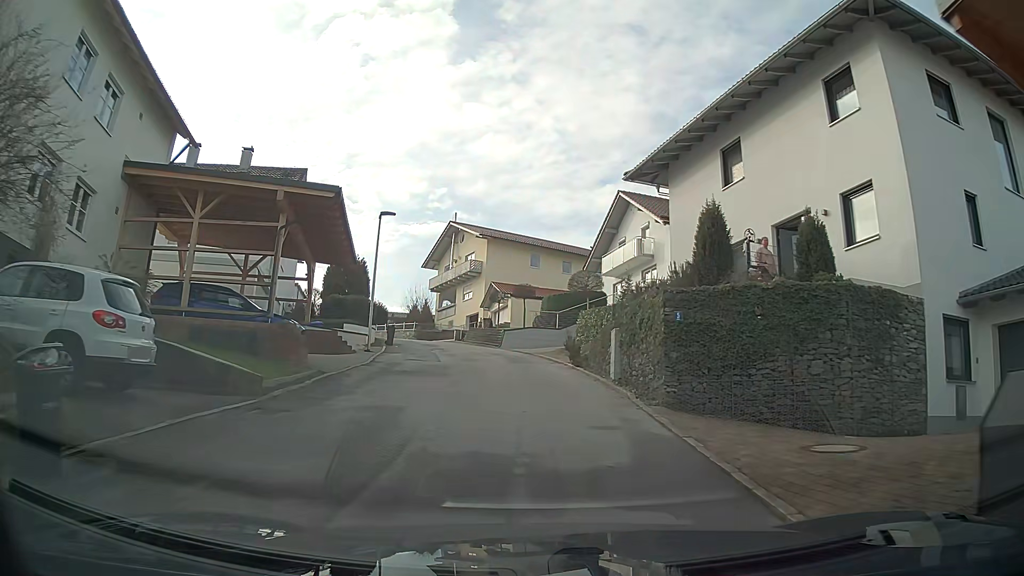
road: residential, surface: asphalt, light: Day
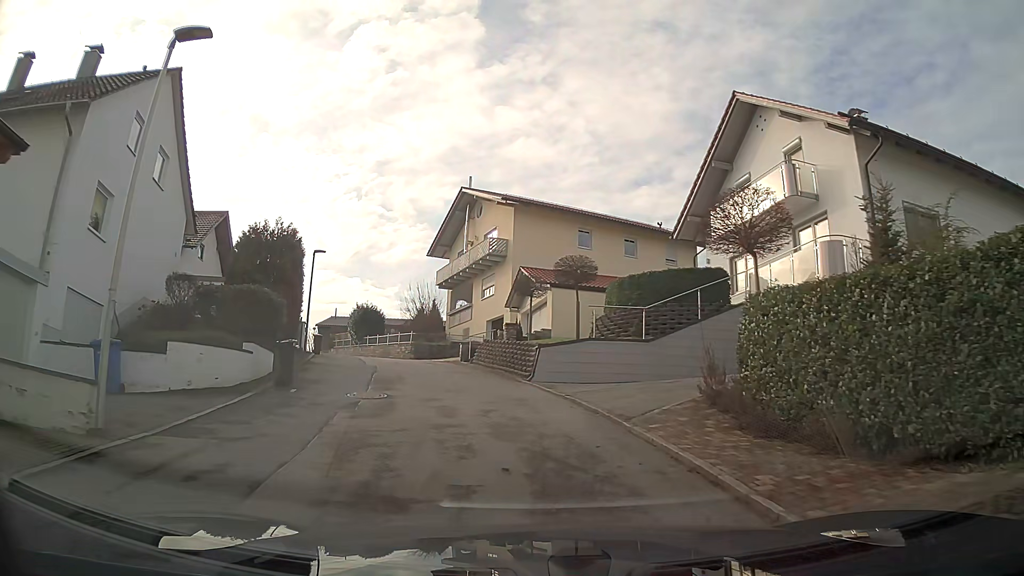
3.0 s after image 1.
(-0.6, +18.3) m; -5°
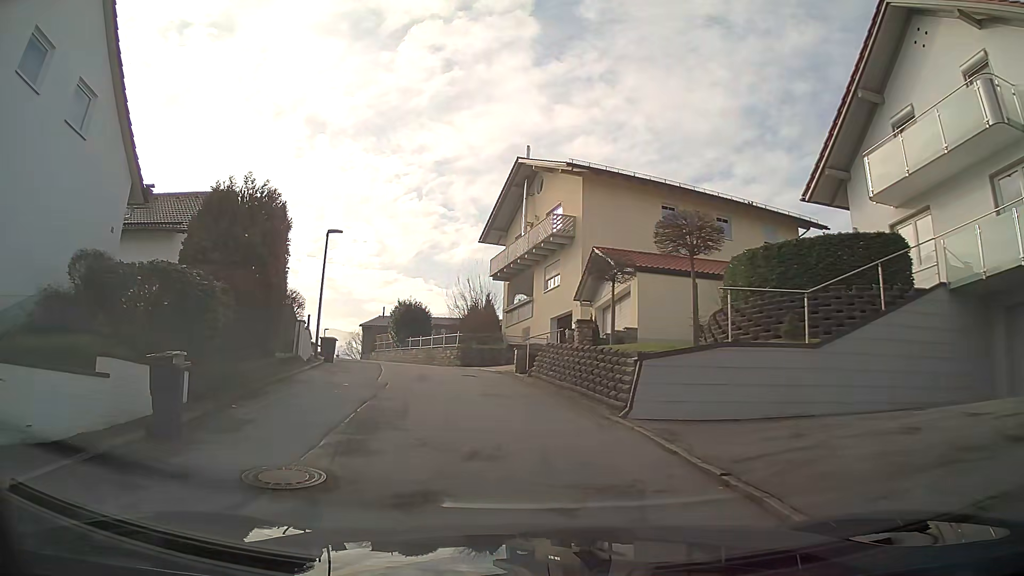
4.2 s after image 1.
(-0.4, +7.6) m; -6°
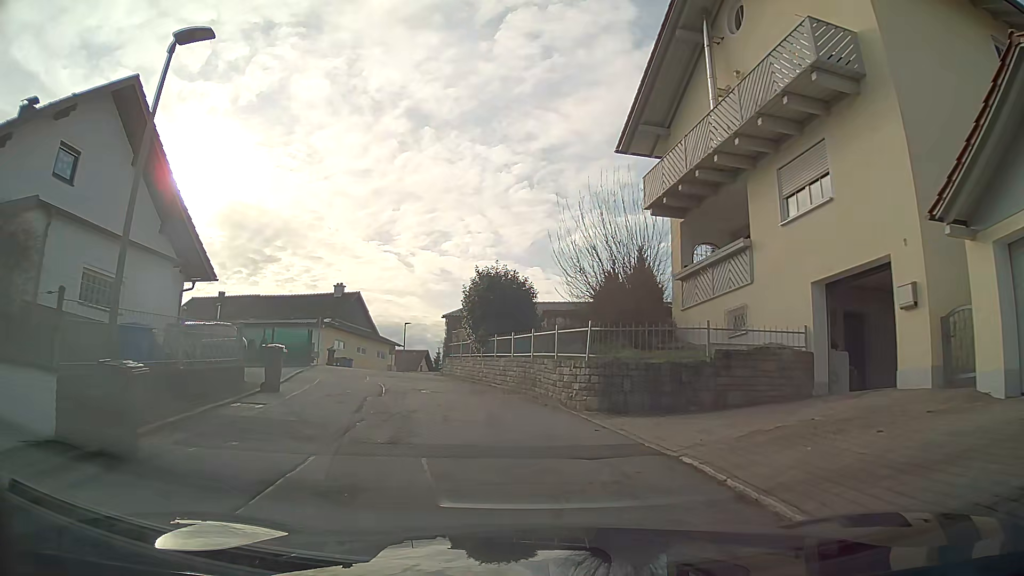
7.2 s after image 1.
(-1.7, +19.0) m; -10°
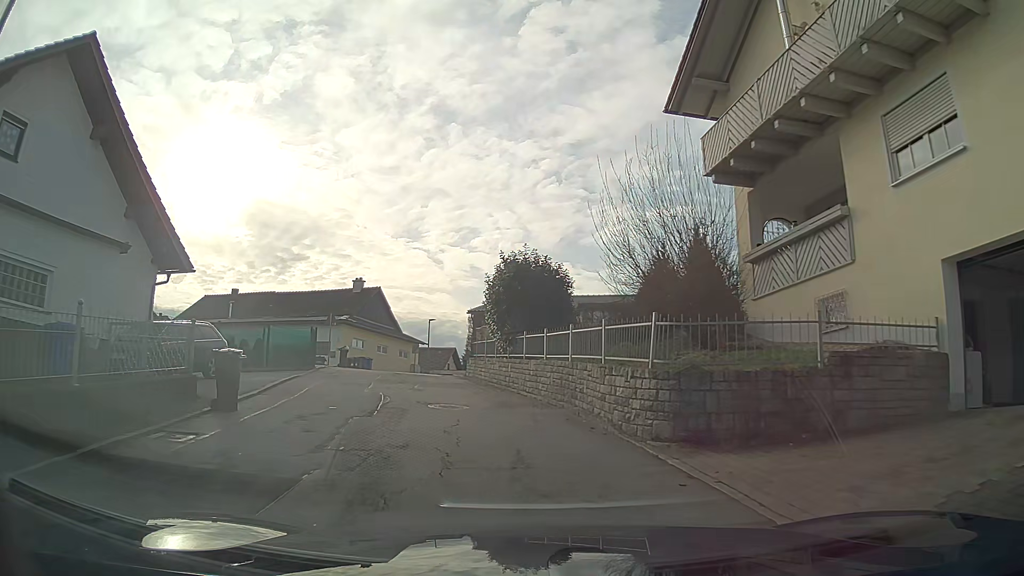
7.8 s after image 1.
(-0.1, +3.7) m; -3°
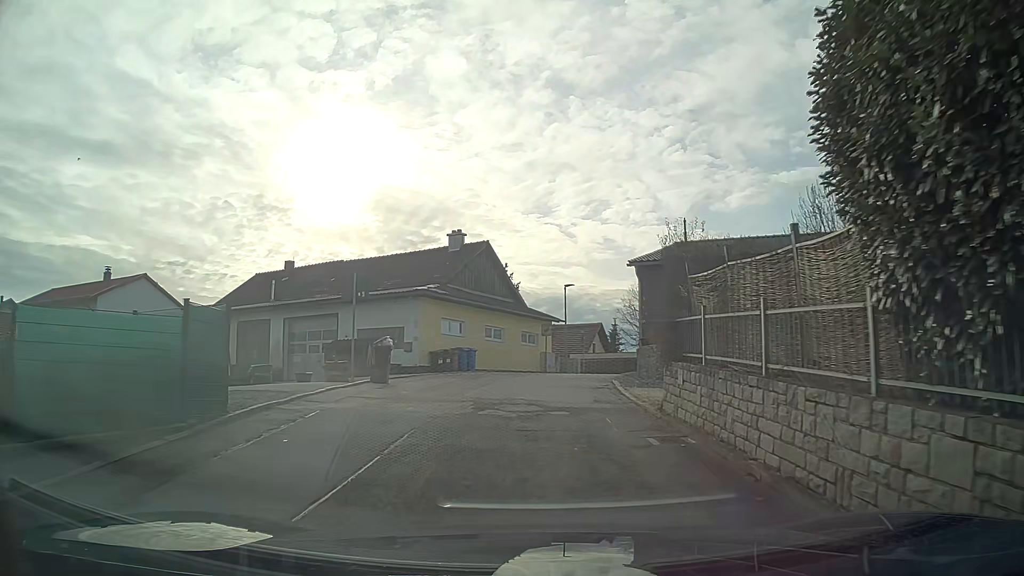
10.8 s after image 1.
(-2.1, +18.2) m; -10°
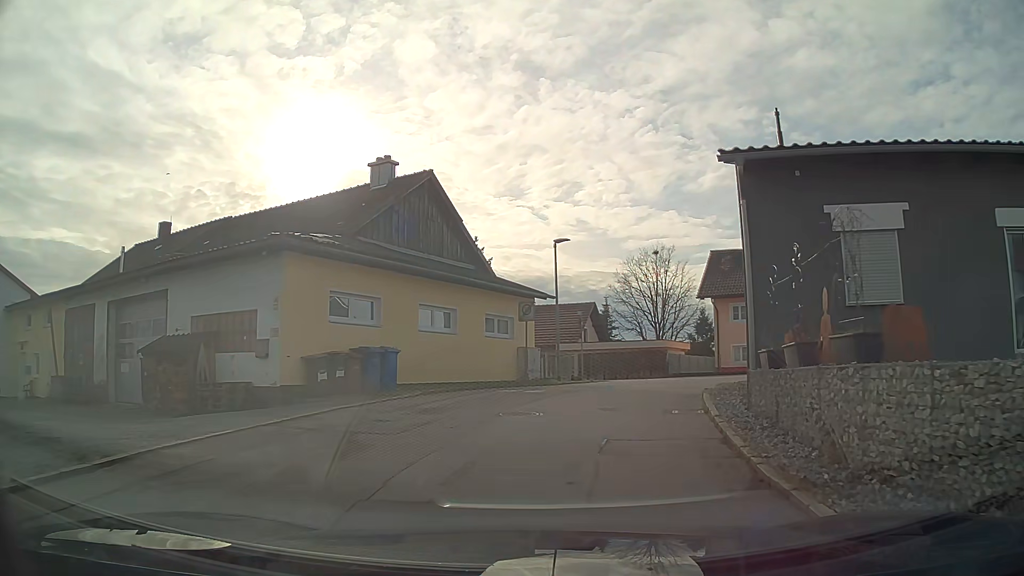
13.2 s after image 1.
(+0.1, +14.4) m; +3°
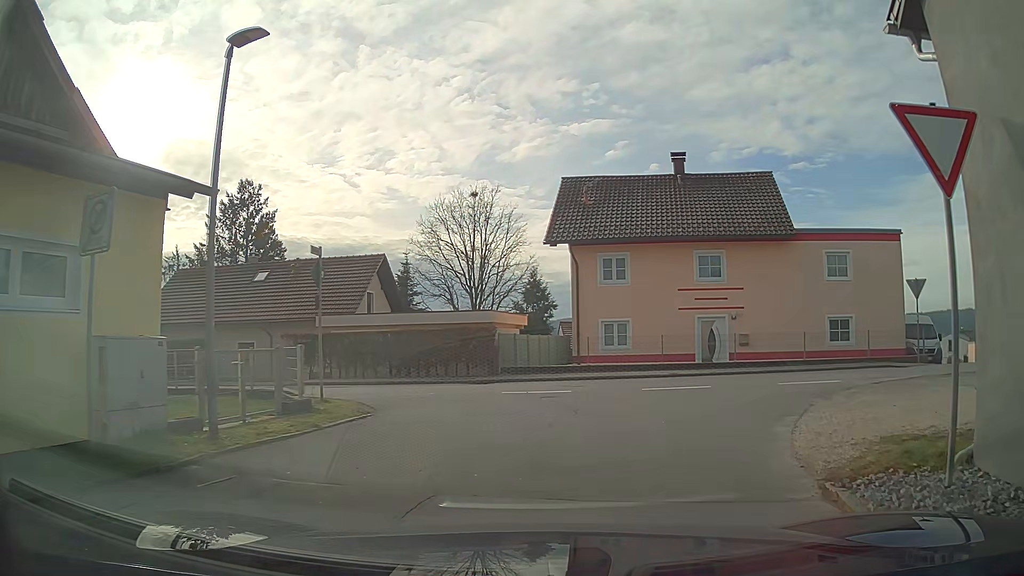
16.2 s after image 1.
(+2.2, +16.0) m; +16°
(+2, +10) (+9, +16) (+19, +16) (+29, +15) (+39, +14) (+49, +14) (+59, +13) (+69, +12) (+79, +11) (+89, +10) m
